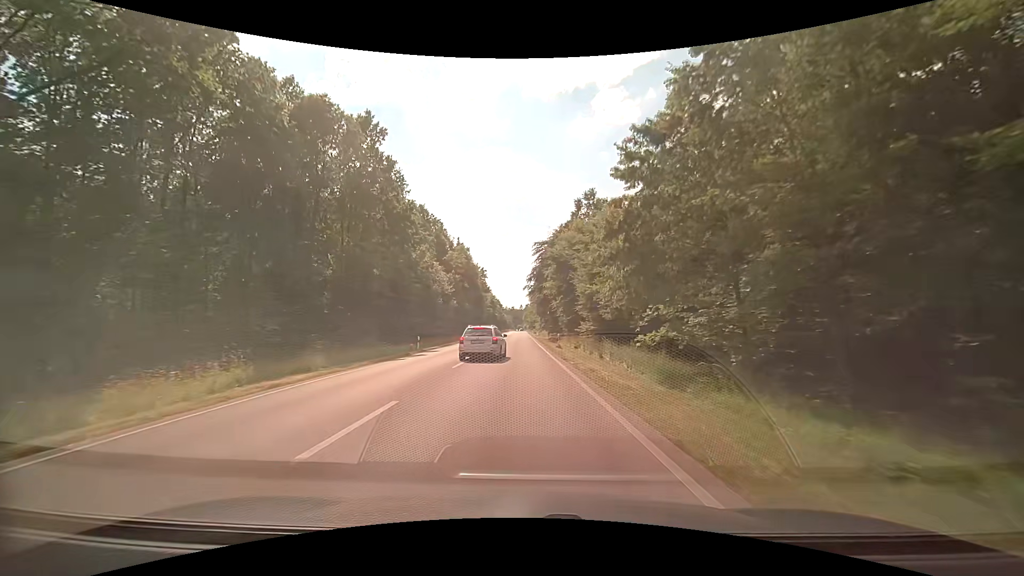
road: secondary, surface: asphalt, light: Day
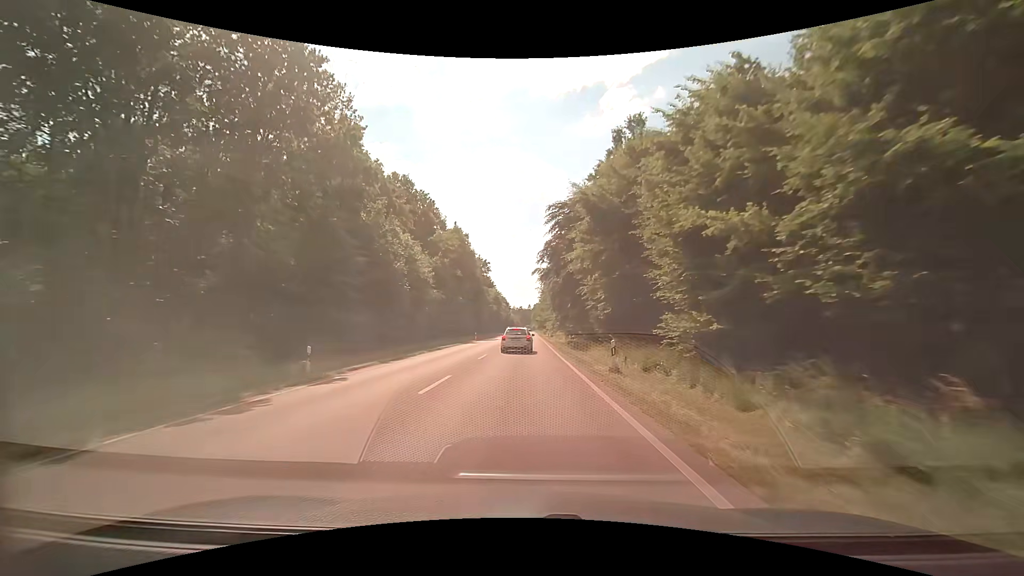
(-0.3, +18.8) m; -1°
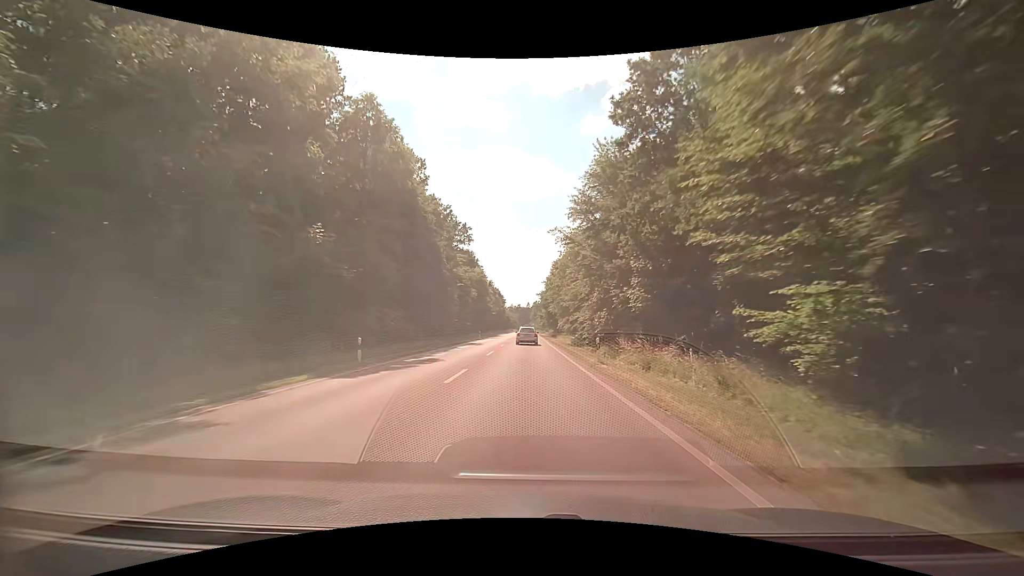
(+0.1, +46.1) m; 0°
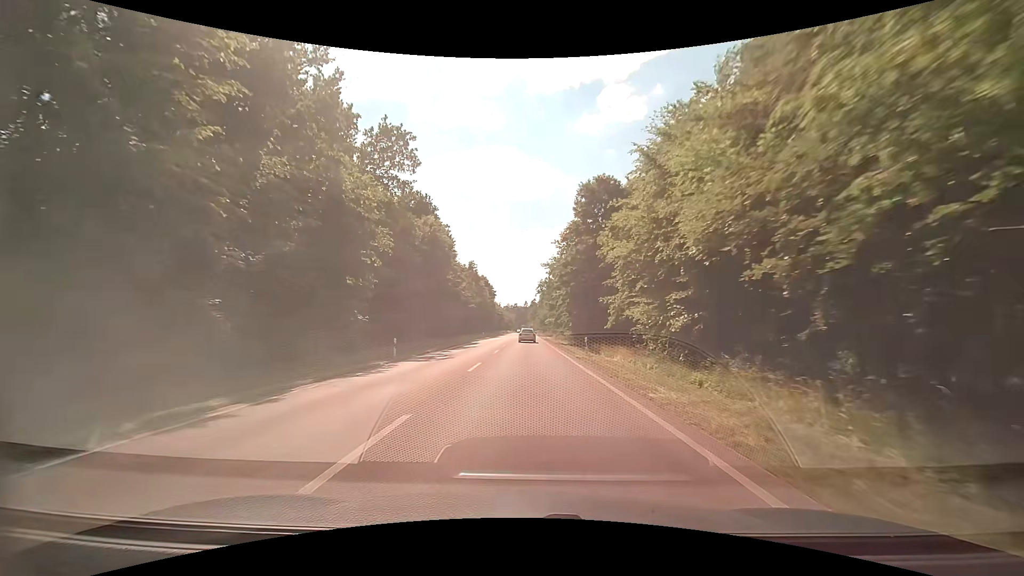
(+0.4, +44.2) m; 0°
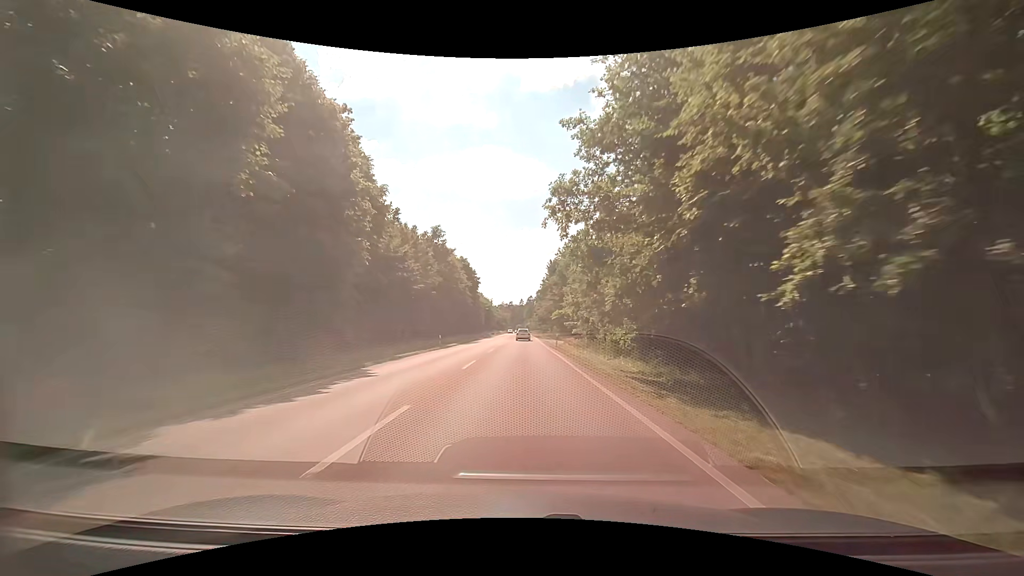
(+0.4, +35.0) m; +1°
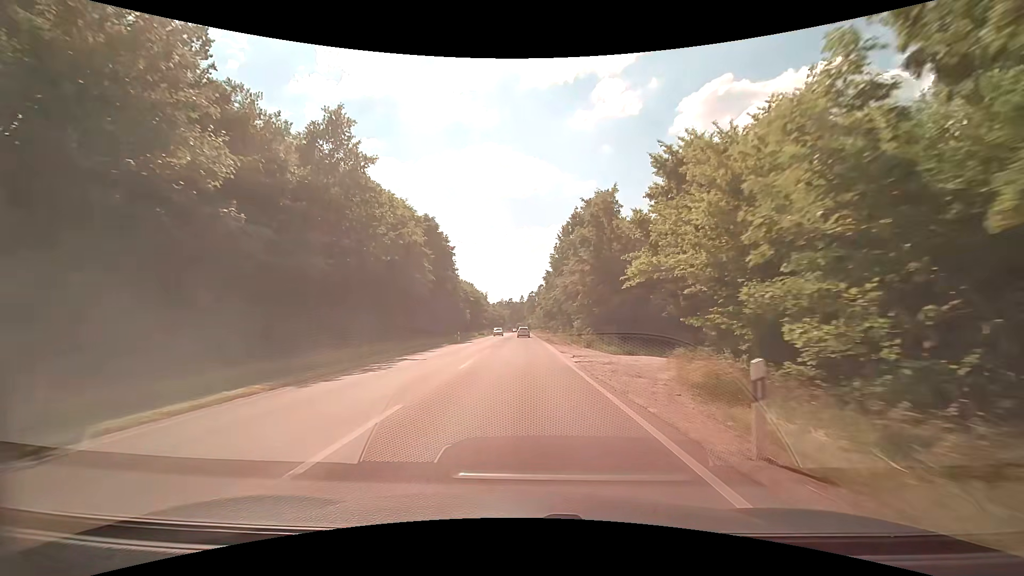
(-0.1, +36.1) m; -1°
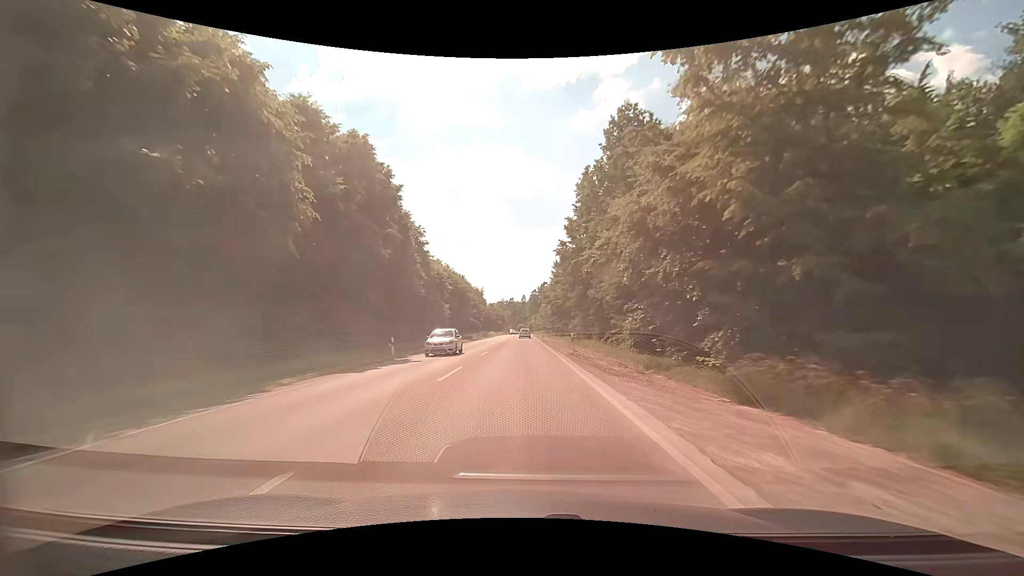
(+0.2, +27.7) m; 0°
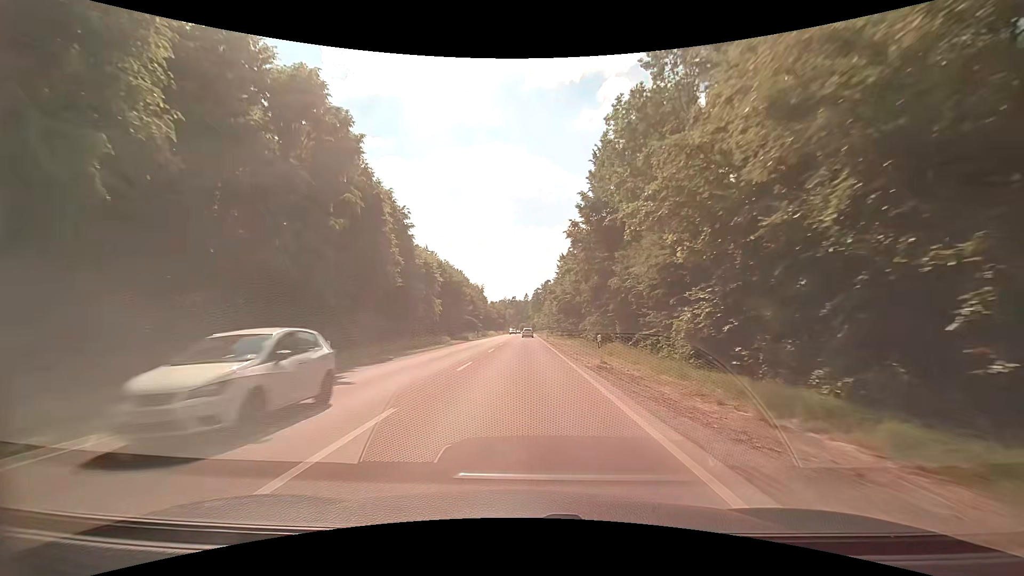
(0.0, +9.1) m; 0°
(0, +10) (0, +20) (0, +30) (0, +40) (0, +50) (0, +60) (0, +70) (0, +80) (0, +90) (0, +100) m
